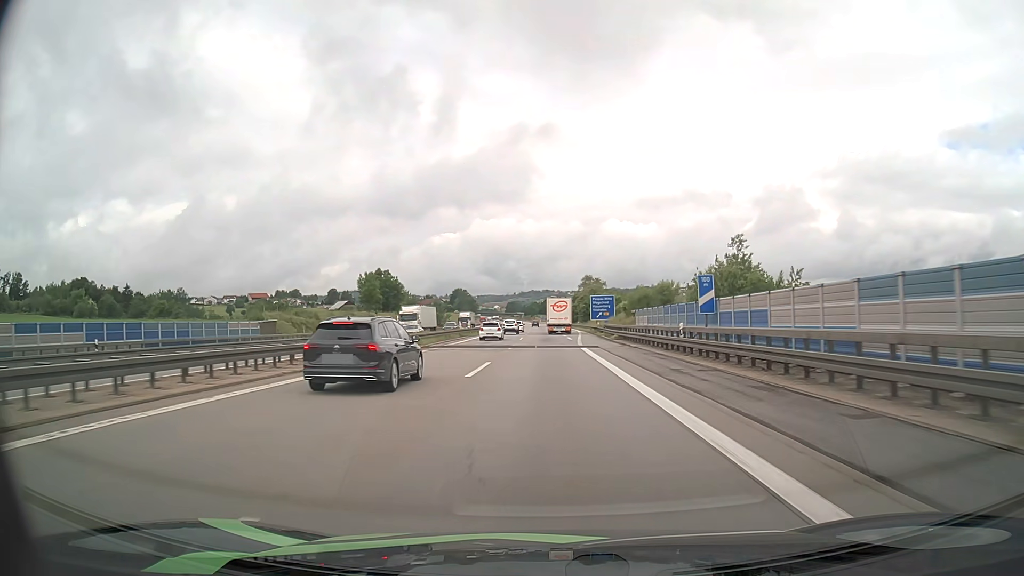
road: motorway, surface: asphalt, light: Day
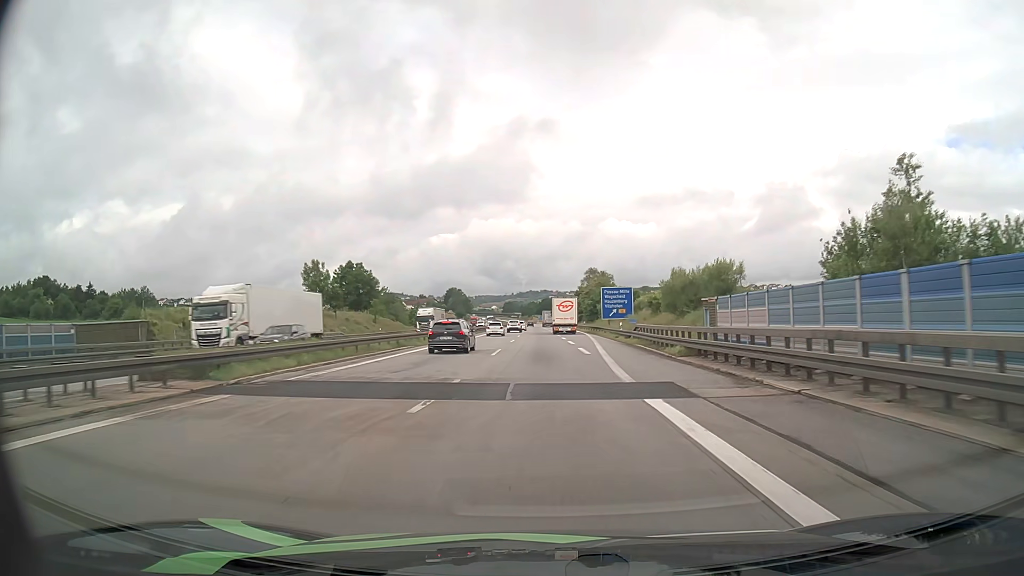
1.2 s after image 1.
(0.0, +24.6) m; 0°
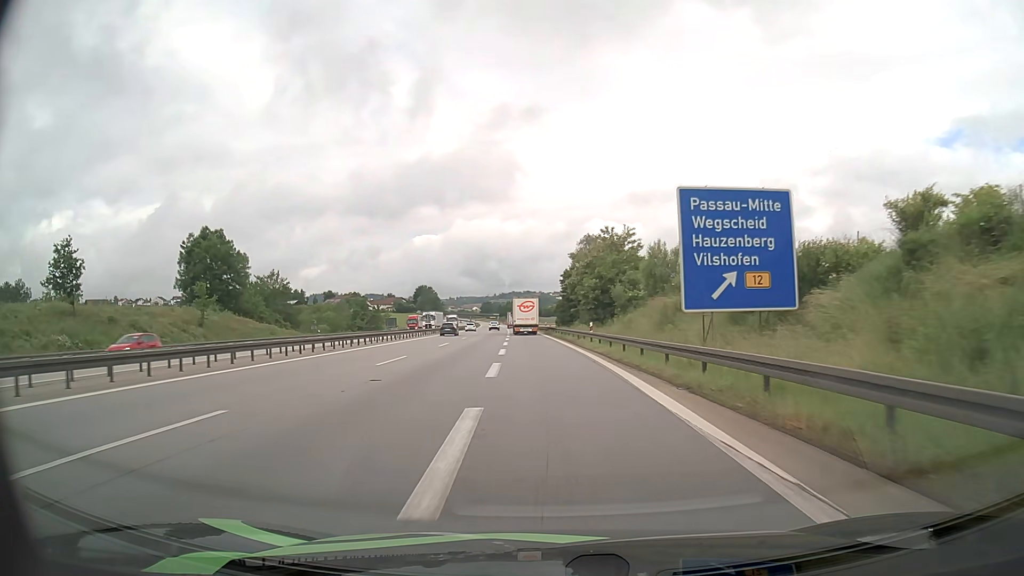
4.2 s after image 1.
(+1.9, +59.7) m; +2°
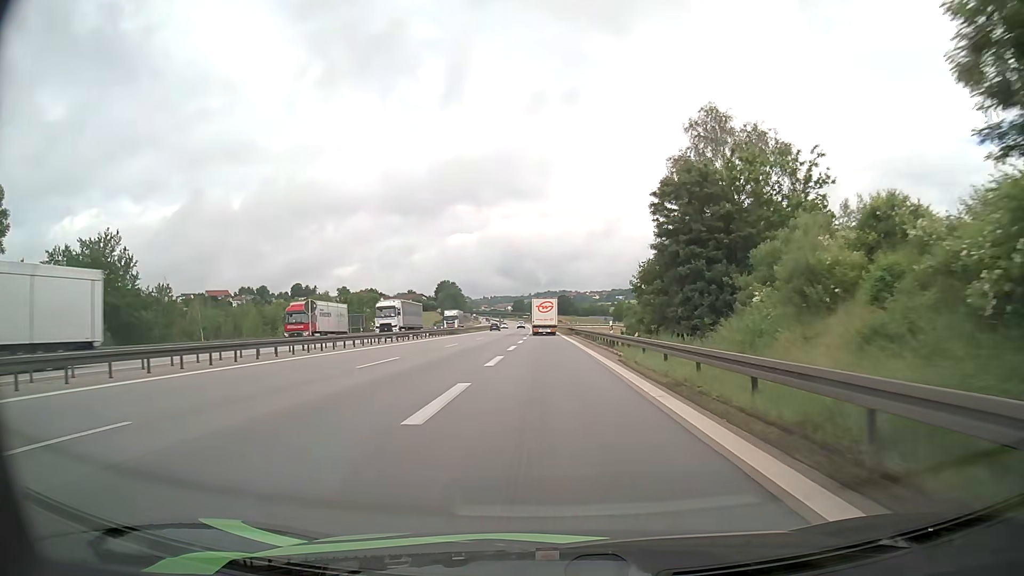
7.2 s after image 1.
(-1.7, +55.9) m; -3°
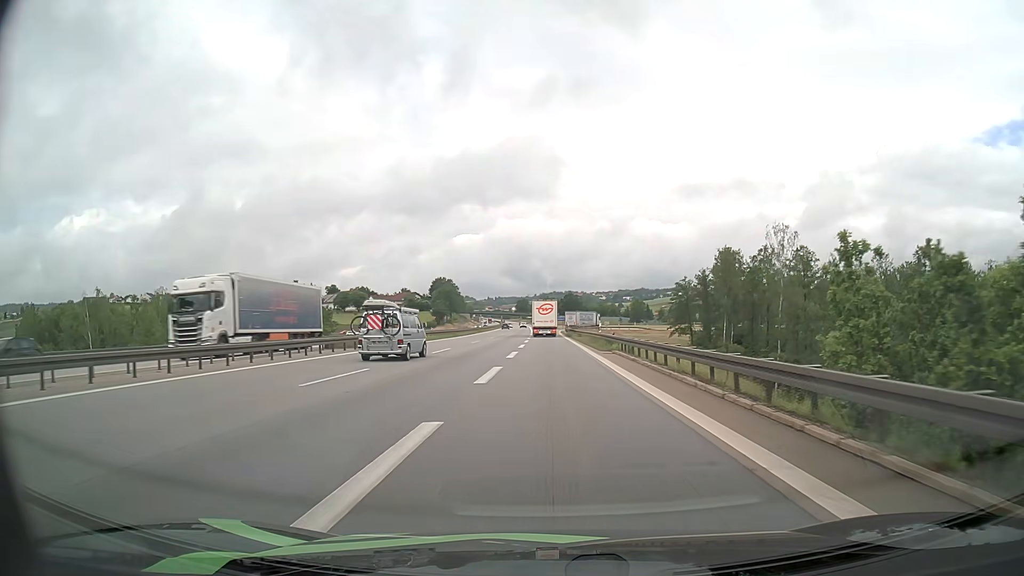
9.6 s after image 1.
(-0.3, +41.4) m; 0°
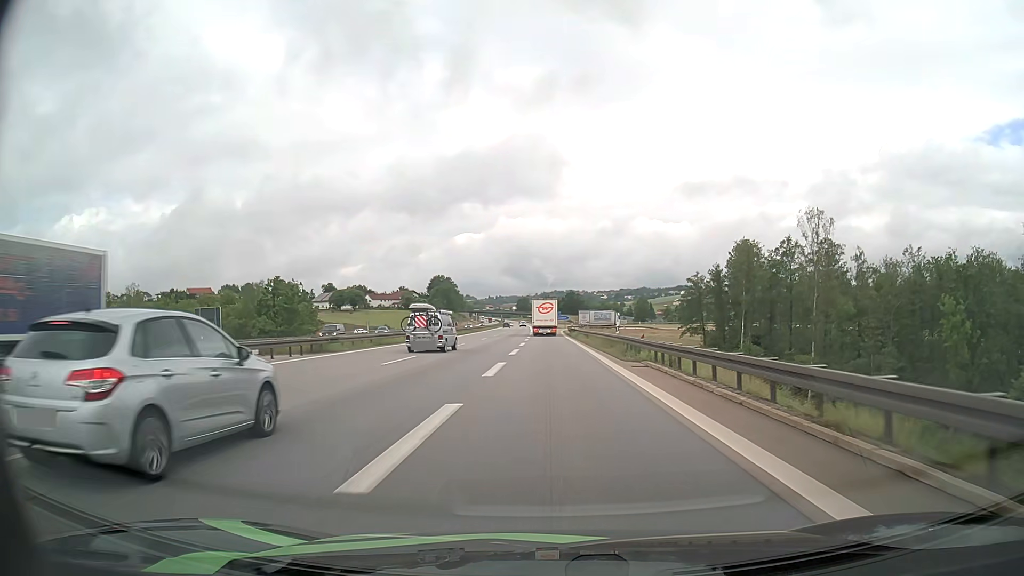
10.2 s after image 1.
(0.0, +10.2) m; 0°
(0, +10) (0, +20) (0, +30) (0, +40) (0, +50) (0, +60) (0, +70) (0, +80) (0, +90) (0, +100) m
